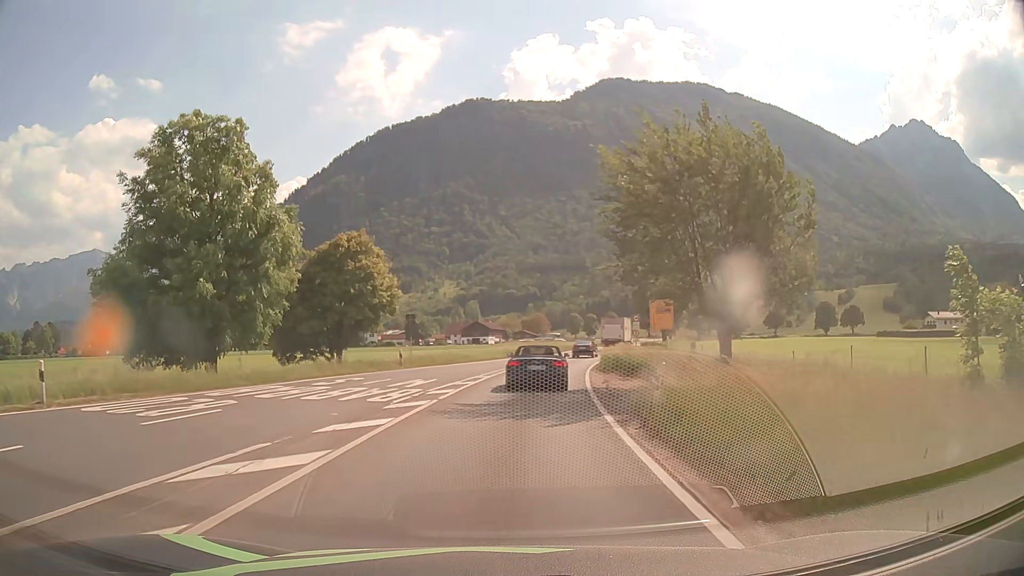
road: primary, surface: asphalt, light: Day
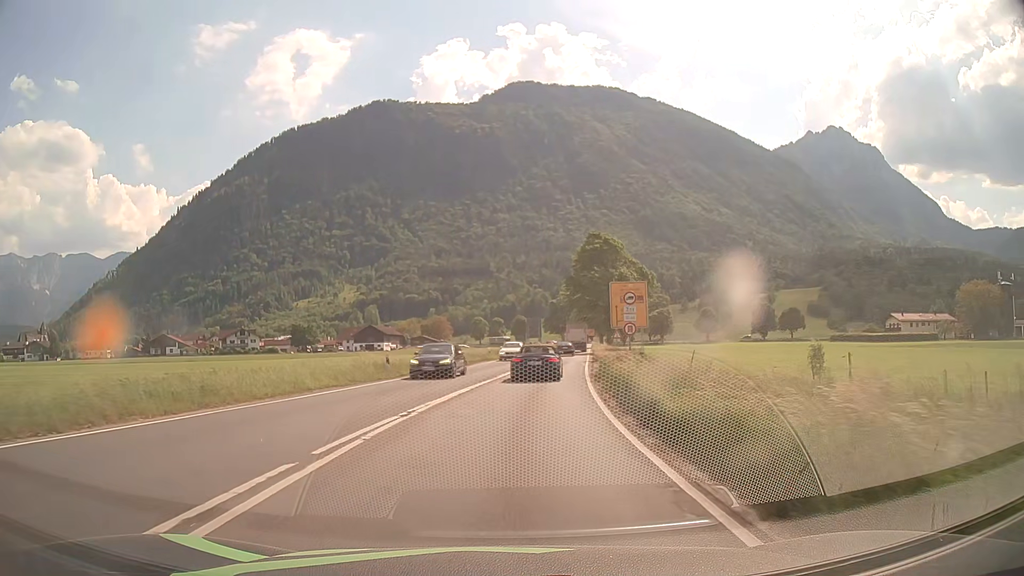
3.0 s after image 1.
(+1.9, +31.4) m; +8°
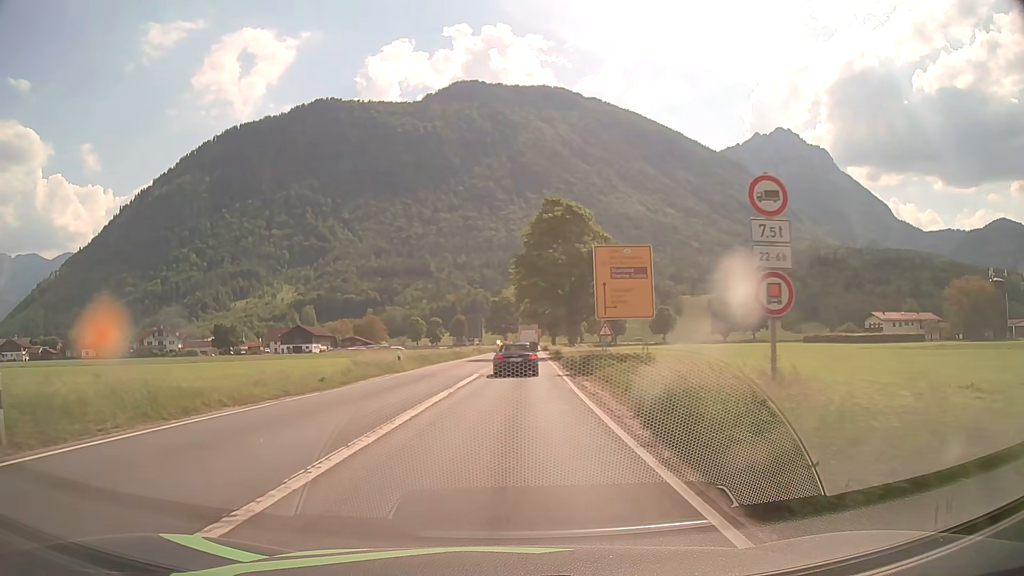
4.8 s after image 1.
(+1.0, +20.8) m; +5°
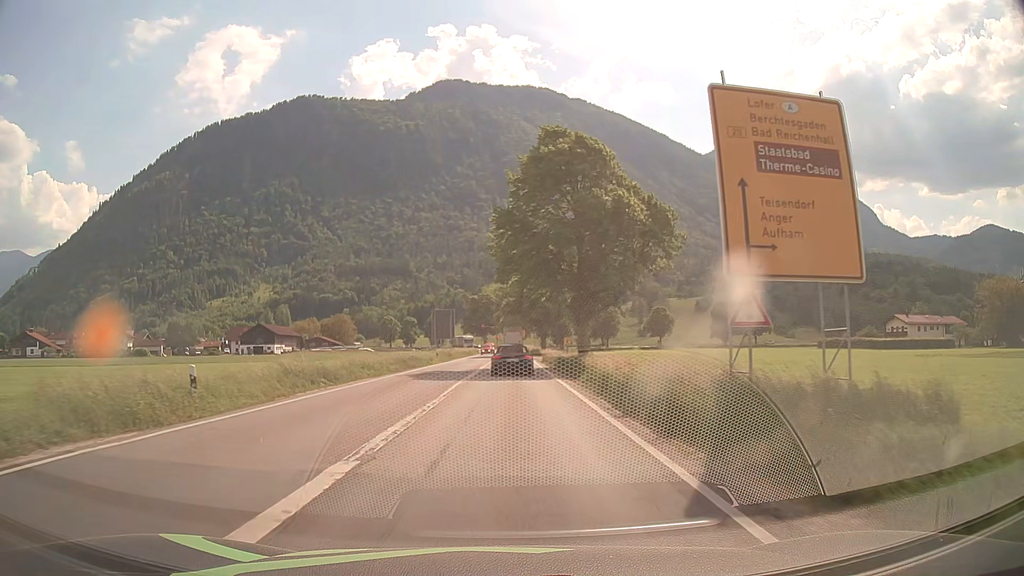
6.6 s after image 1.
(+0.3, +21.8) m; +2°
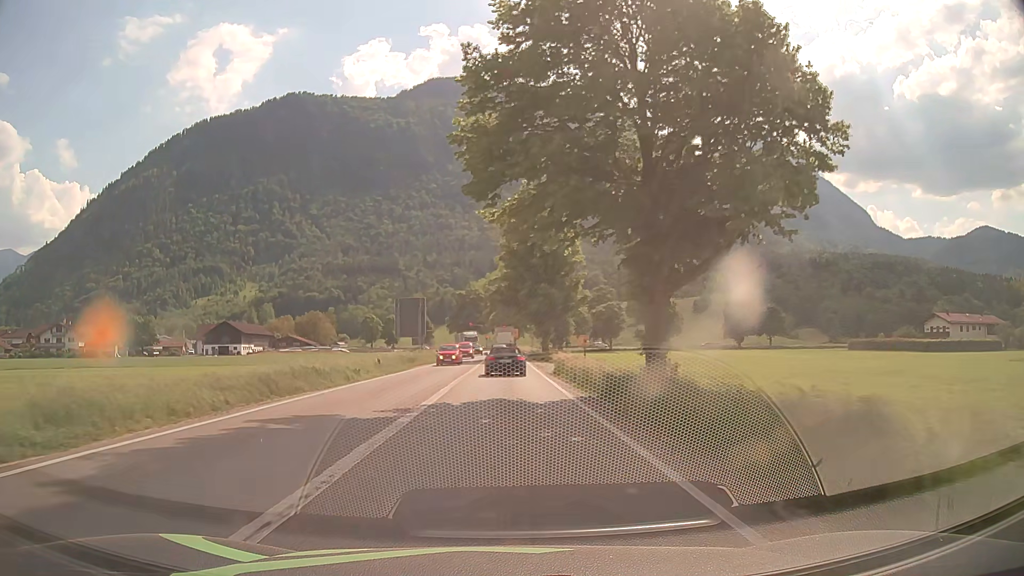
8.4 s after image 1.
(+0.2, +22.3) m; +1°
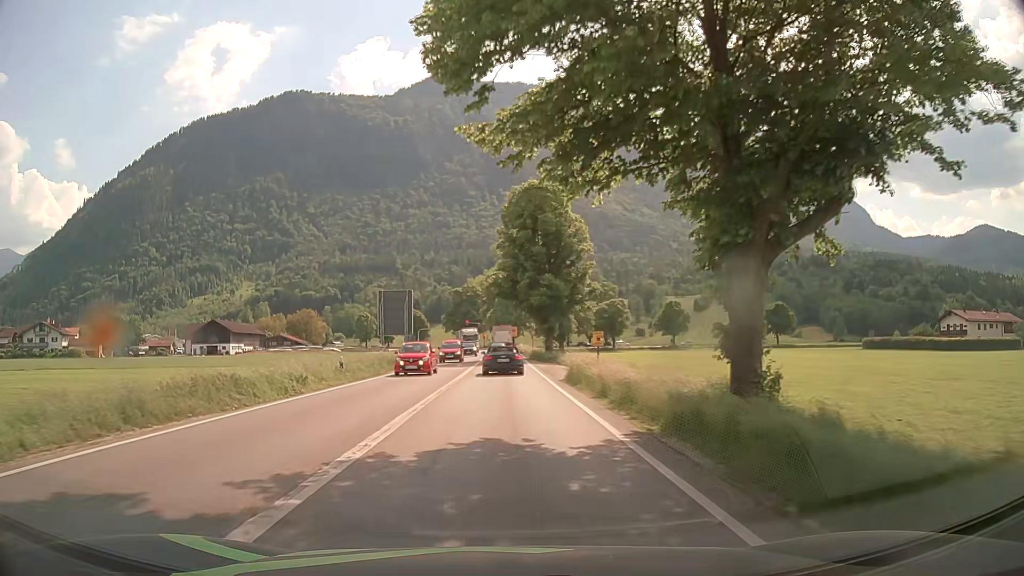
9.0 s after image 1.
(0.0, +7.5) m; 0°
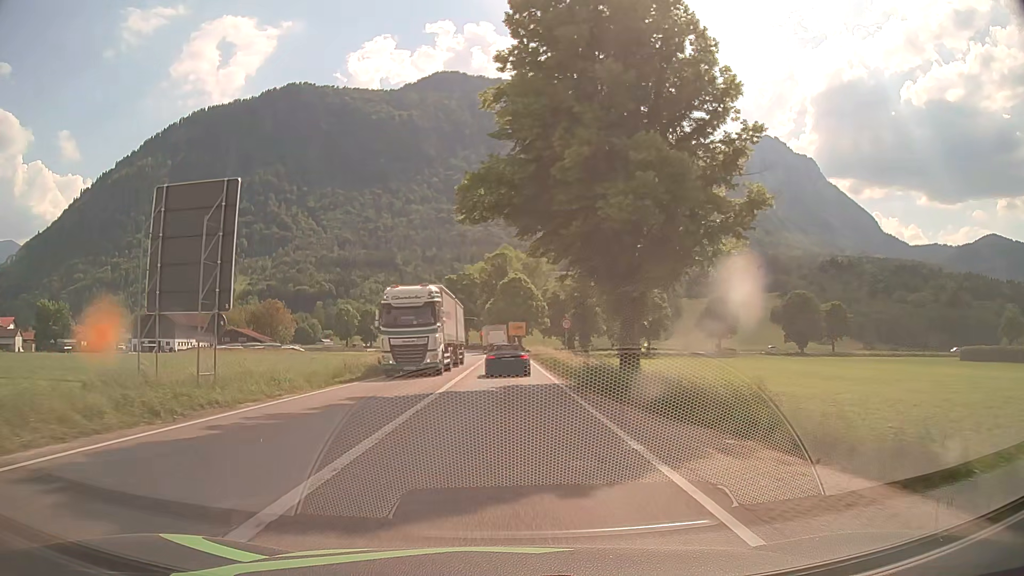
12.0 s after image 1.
(-0.2, +37.2) m; -1°
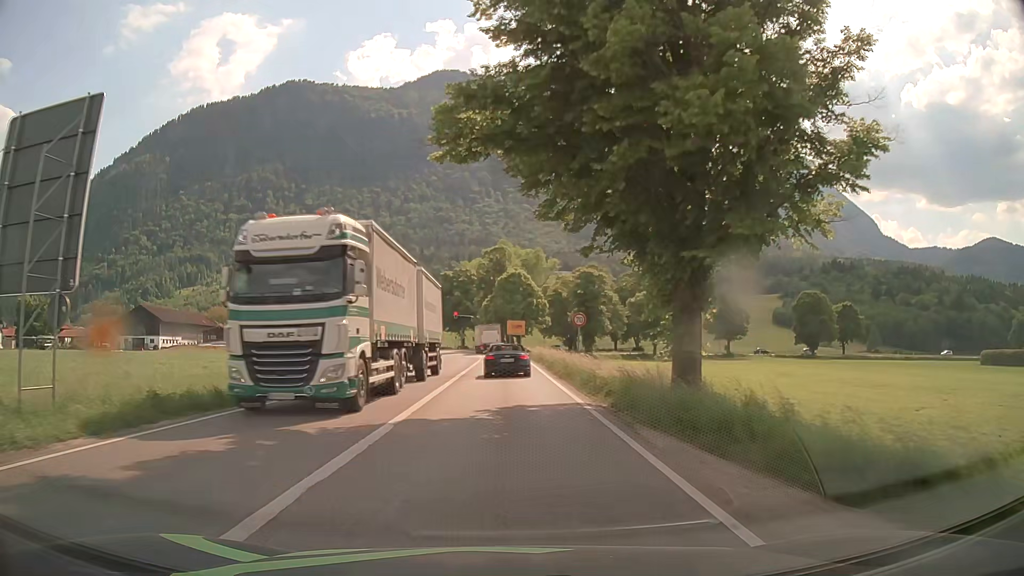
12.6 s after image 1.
(0.0, +7.2) m; 0°
(0, +10) (0, +20) (0, +30) (0, +40) (0, +50) (0, +60) (-1, +70) (-2, +80) (-3, +90) (-4, +100) m
